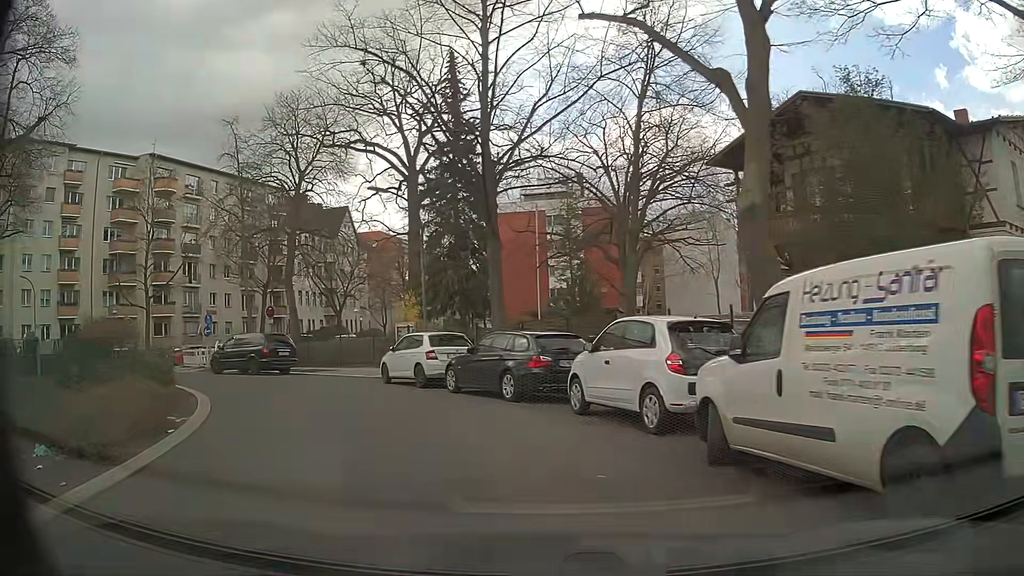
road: residential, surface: asphalt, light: Day
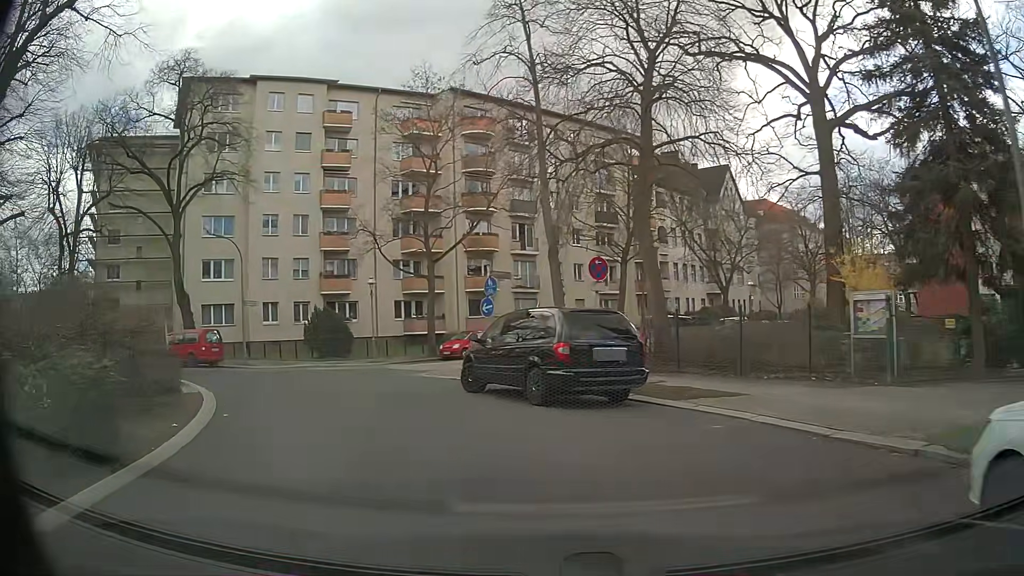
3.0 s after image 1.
(-4.3, +15.8) m; -32°
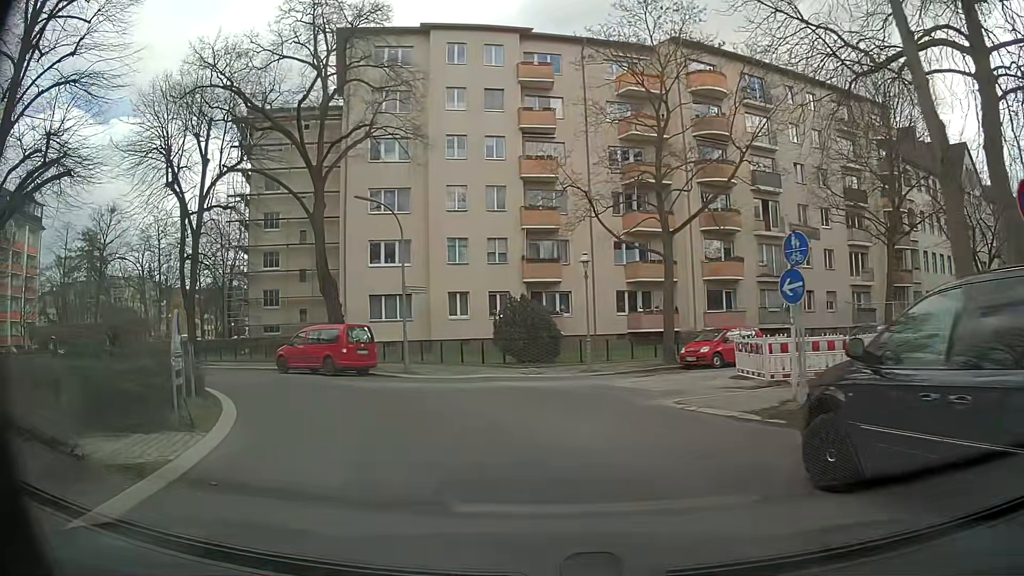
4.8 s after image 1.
(-1.7, +9.0) m; -18°
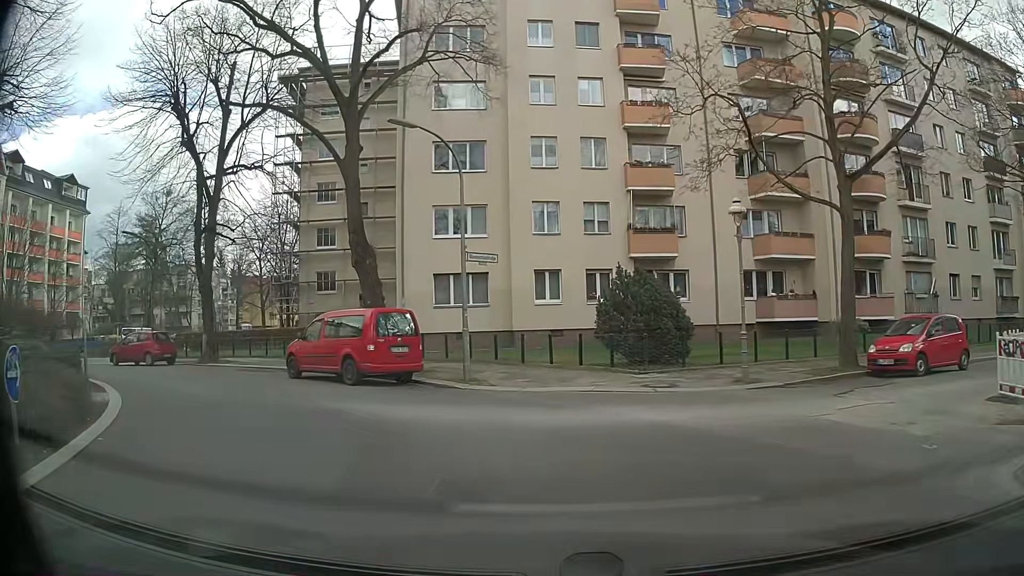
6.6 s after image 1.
(-0.7, +7.9) m; -7°
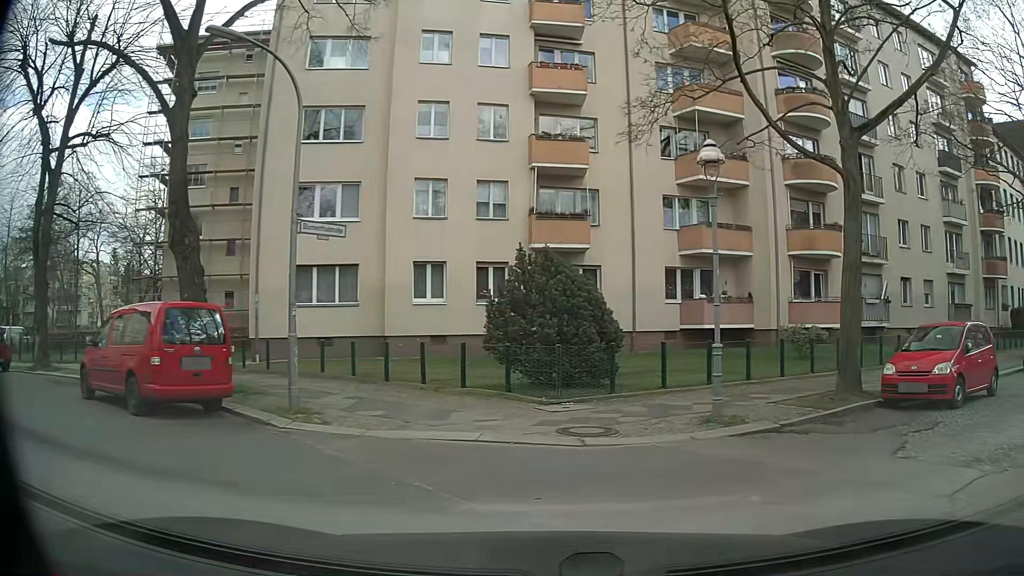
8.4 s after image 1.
(0.0, +5.3) m; +9°
